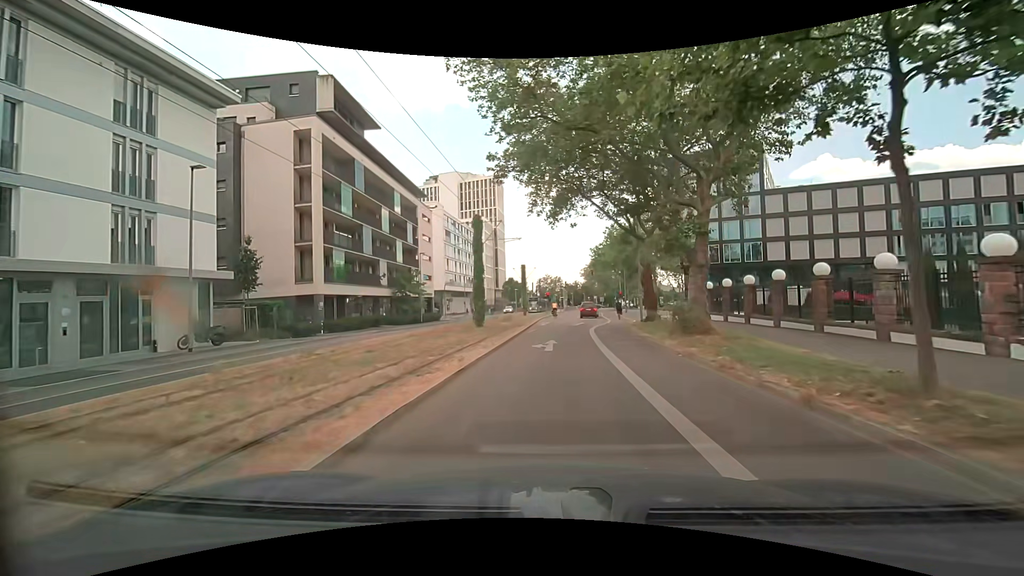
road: secondary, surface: asphalt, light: Day
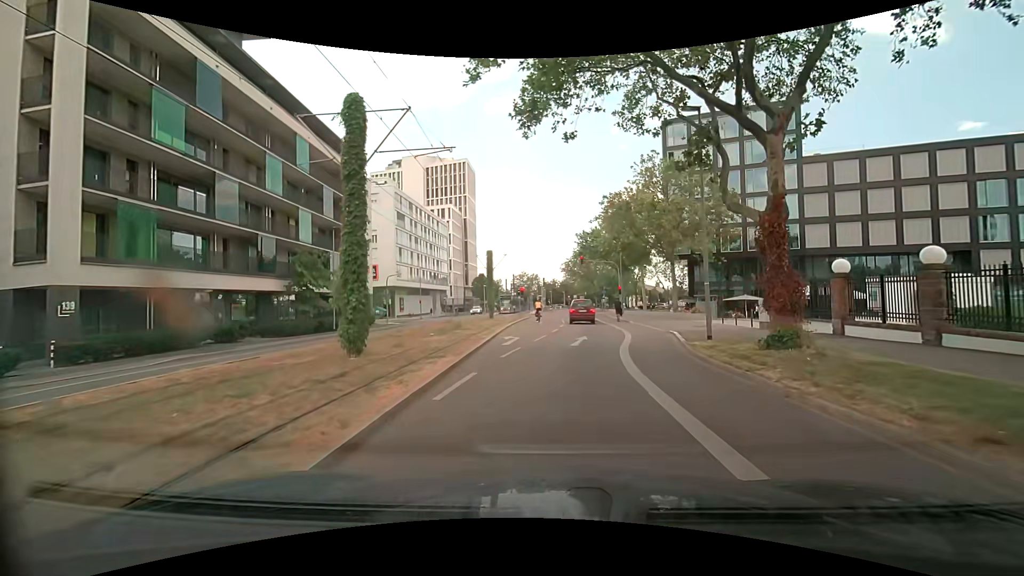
(+0.6, +18.3) m; +4°
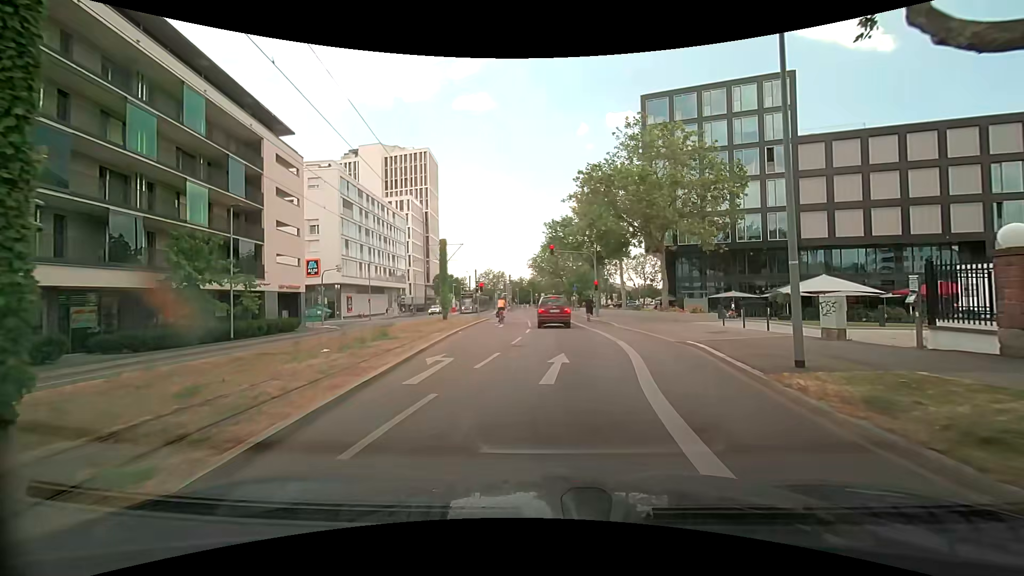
(+0.2, +8.2) m; +3°
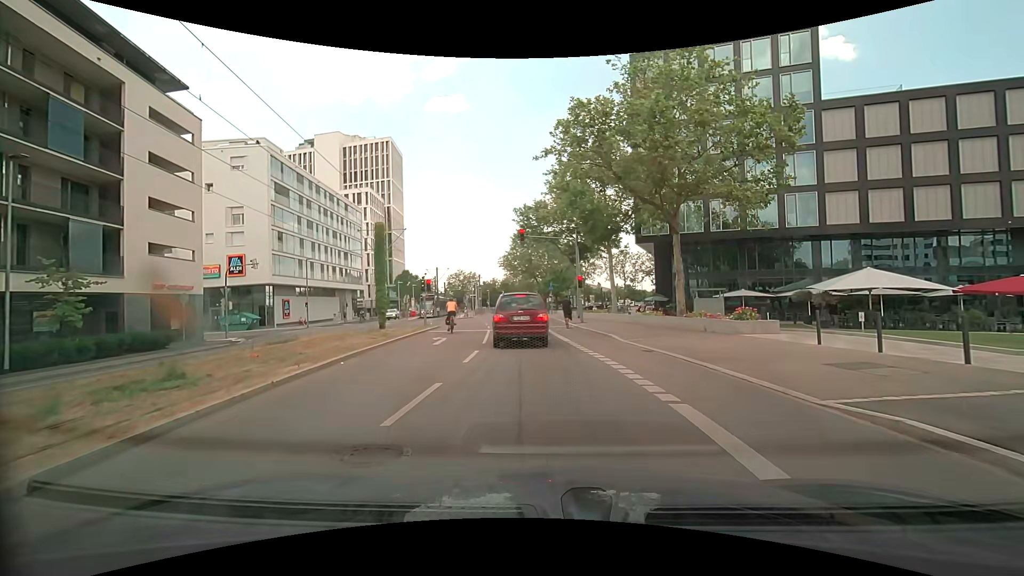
(+0.4, +10.5) m; +3°
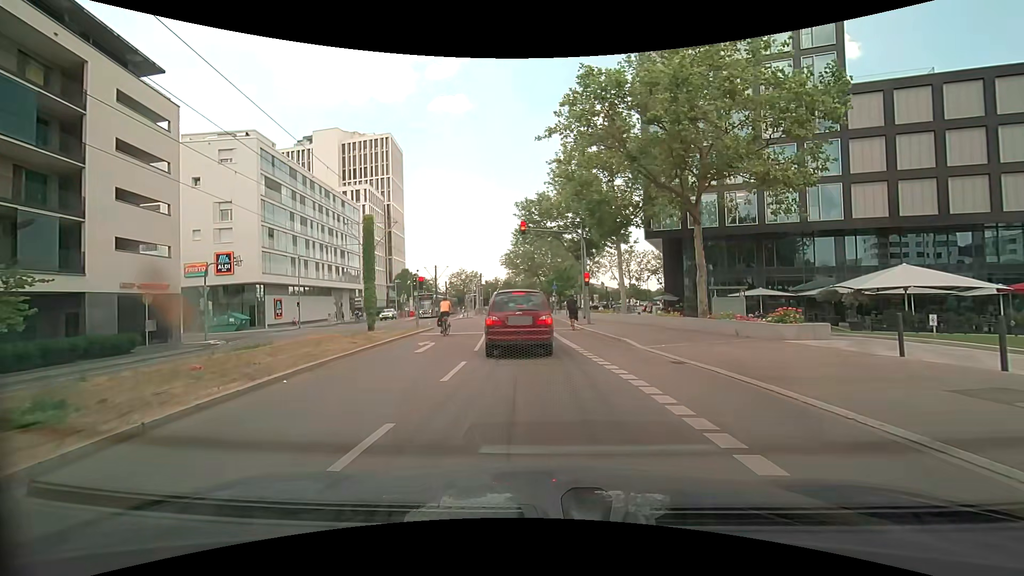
(0.0, +2.8) m; 0°
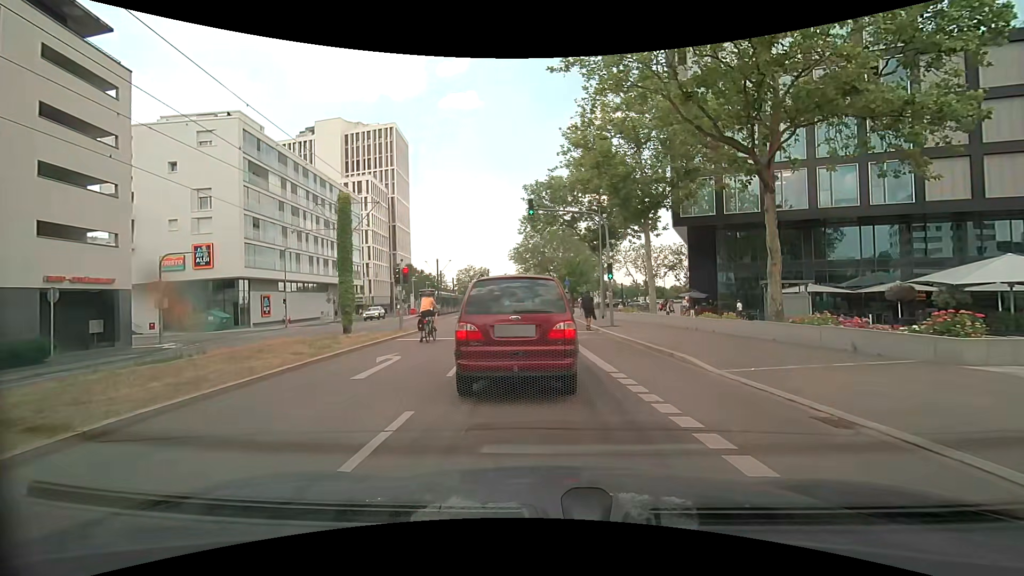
(0.0, +5.3) m; 0°
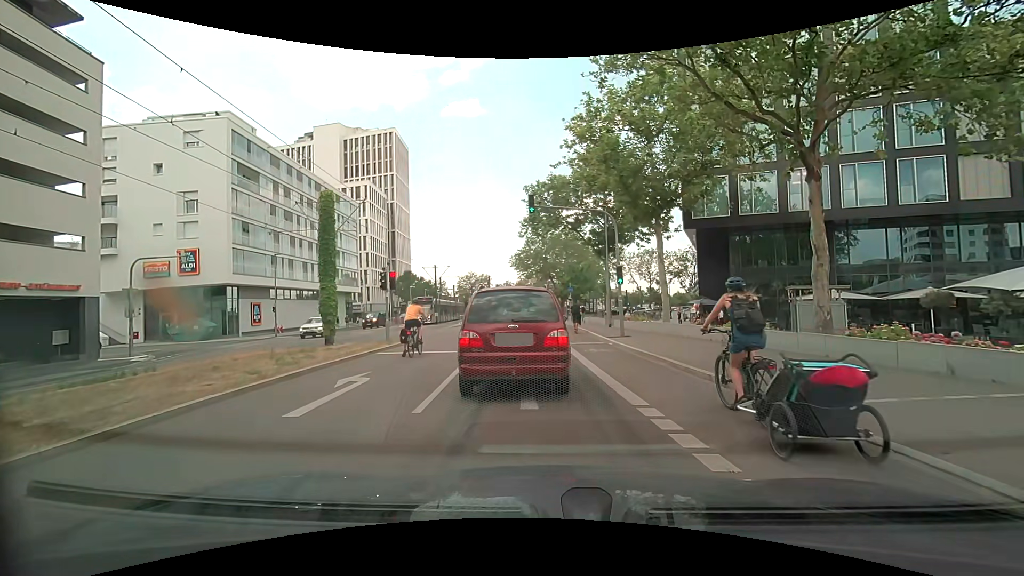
(0.0, +2.5) m; -1°
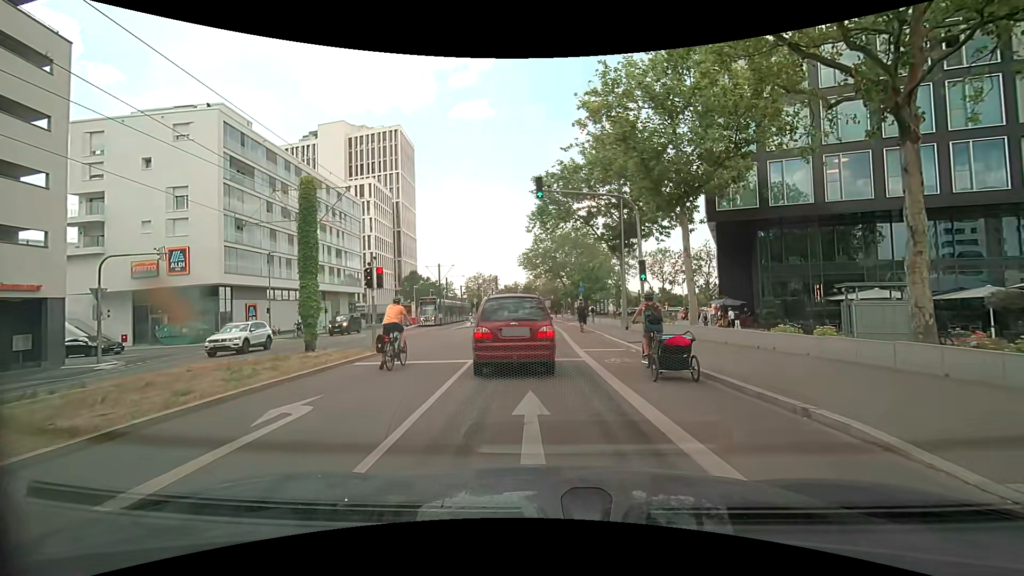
(0.0, +3.3) m; +1°
